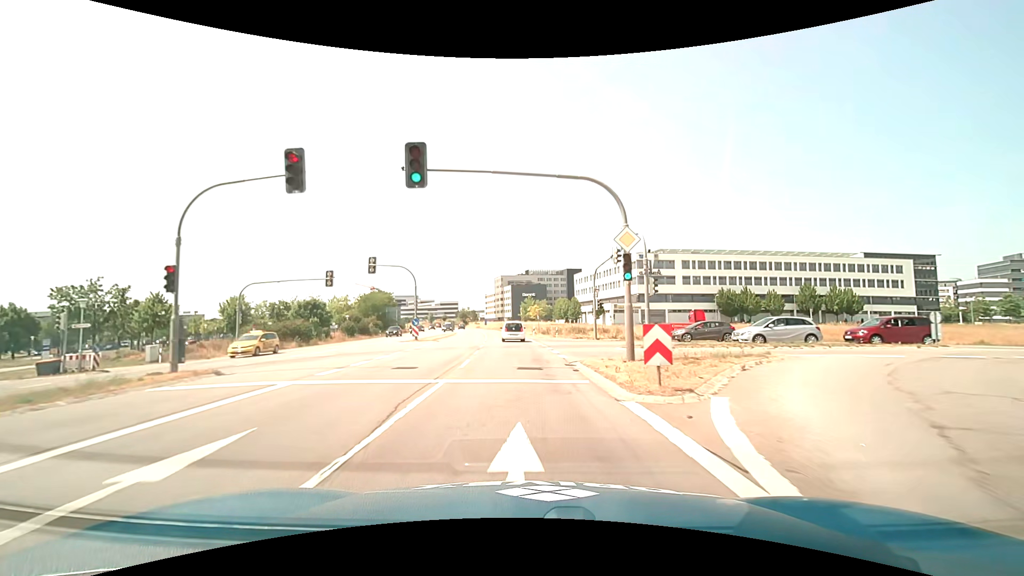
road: primary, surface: asphalt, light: Day
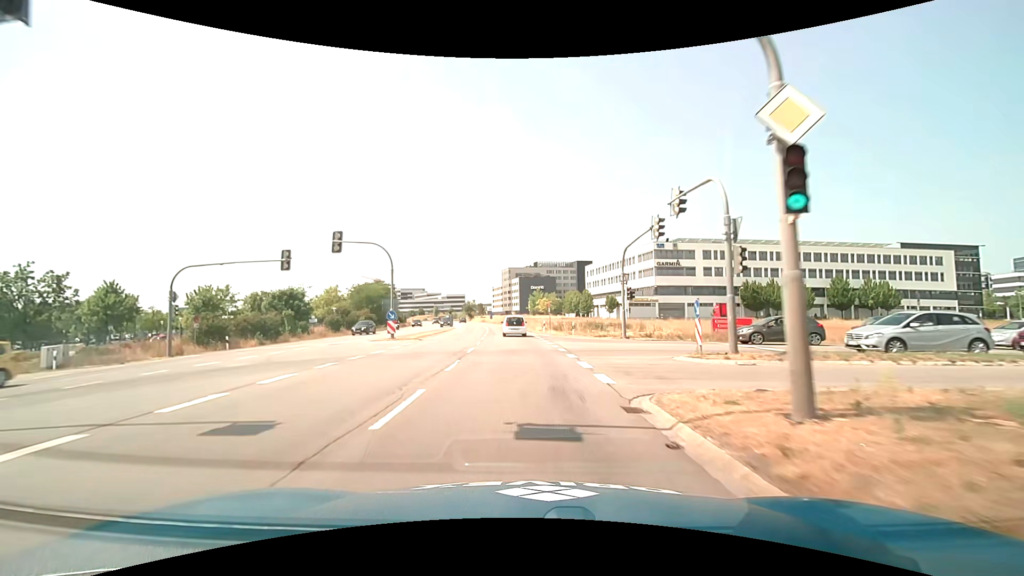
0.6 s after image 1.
(-0.1, +9.0) m; -1°
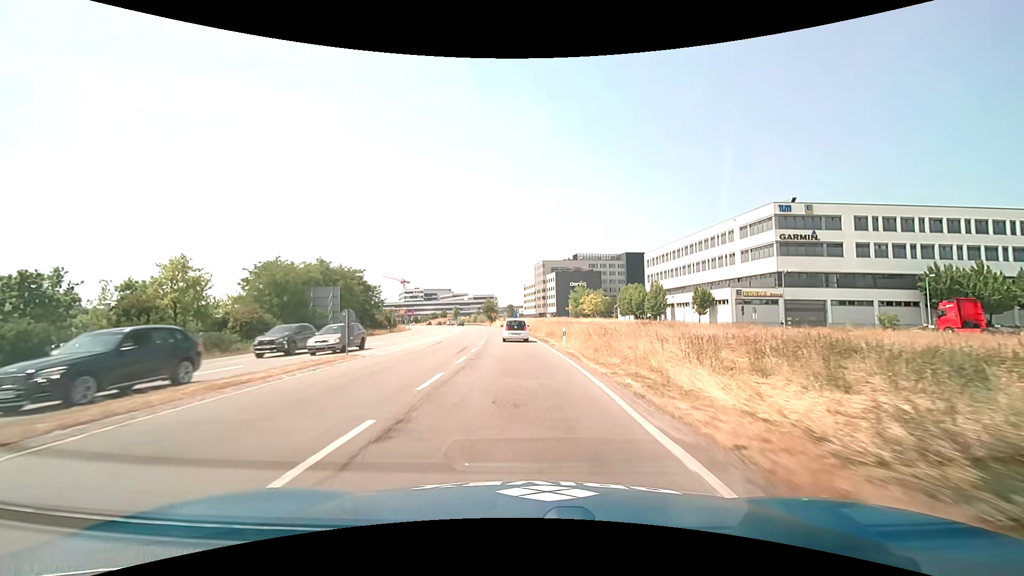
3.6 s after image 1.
(-1.8, +44.3) m; -4°
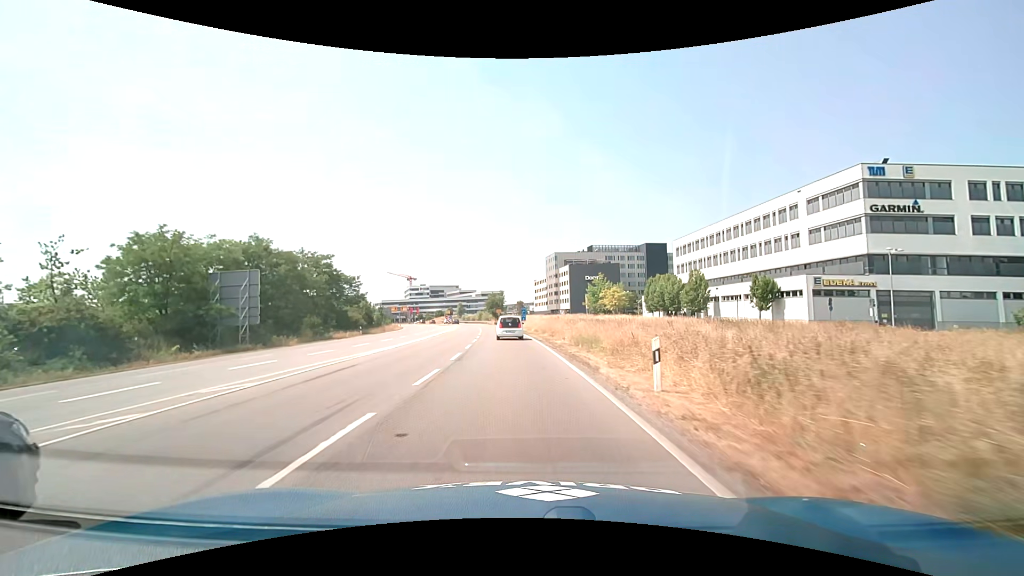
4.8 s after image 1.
(-0.2, +17.7) m; -1°
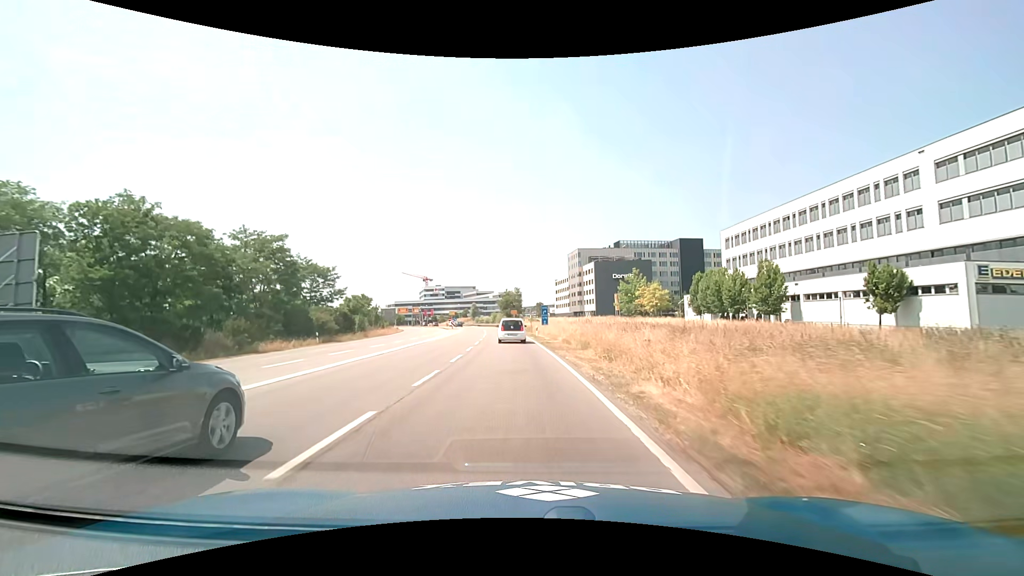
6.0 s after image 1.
(-0.3, +17.8) m; -2°
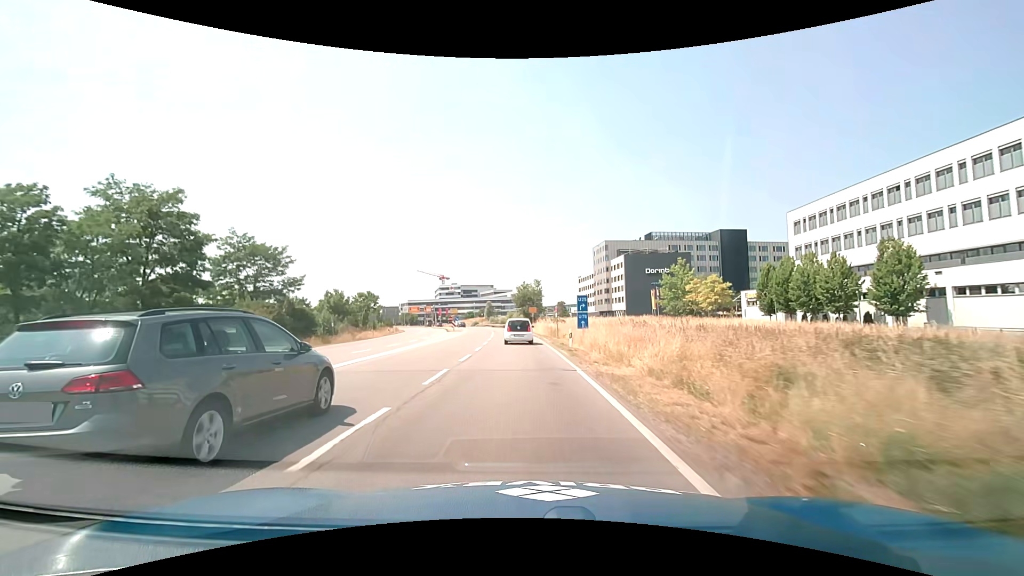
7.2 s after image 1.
(-0.3, +17.8) m; -2°
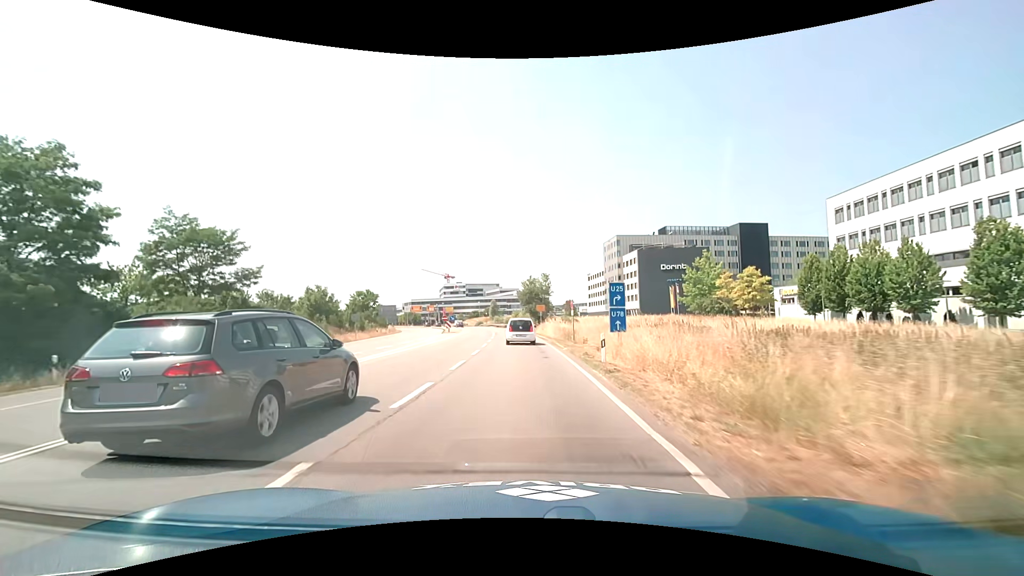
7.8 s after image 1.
(-0.1, +8.9) m; -1°
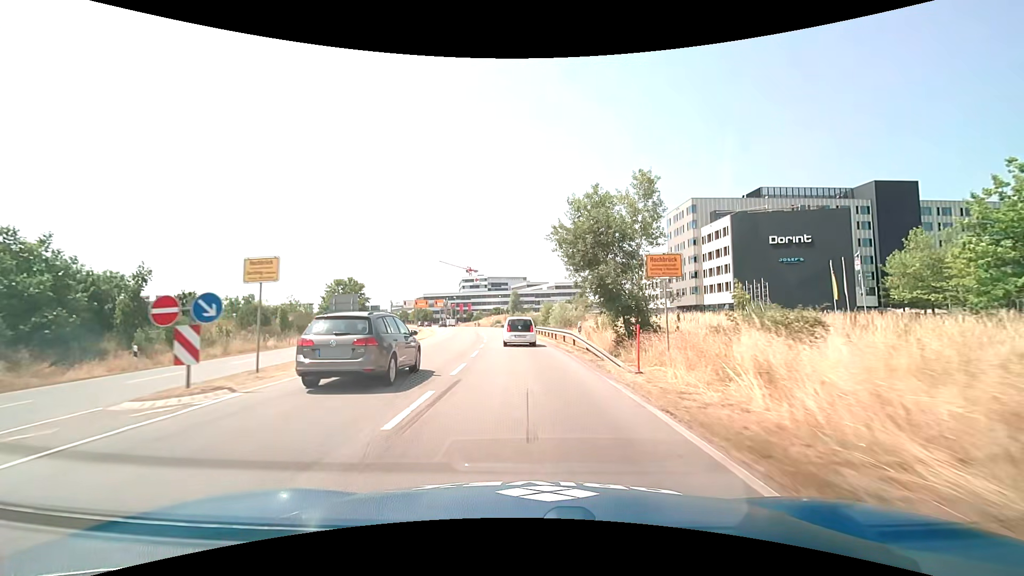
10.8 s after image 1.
(-1.4, +43.6) m; -3°
(0, +10) (0, +20) (-1, +30) (-1, +40) (-2, +50) (-4, +60) (-5, +70) (-7, +80) (-9, +89) (-11, +99) m
